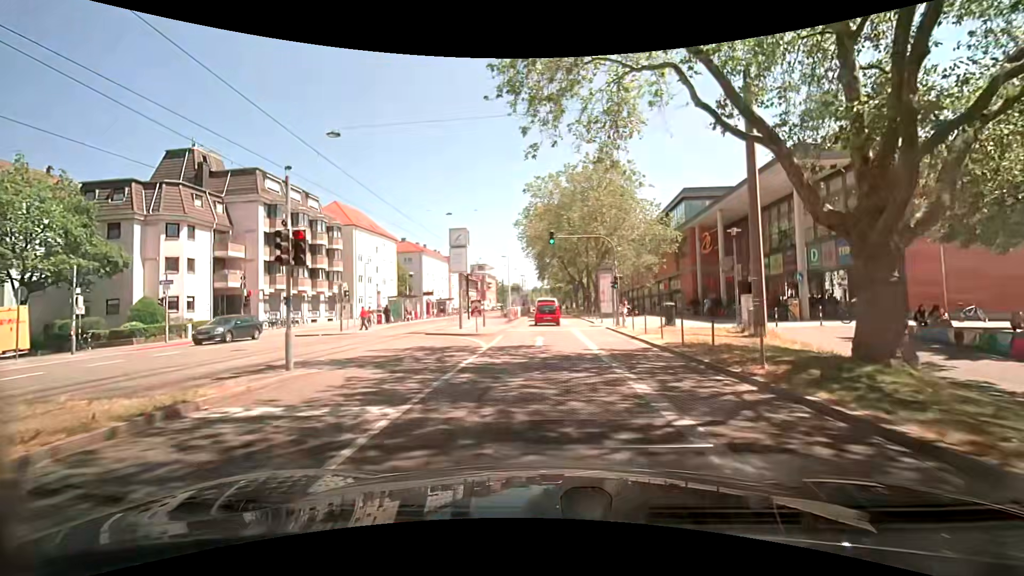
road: secondary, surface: asphalt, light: Day
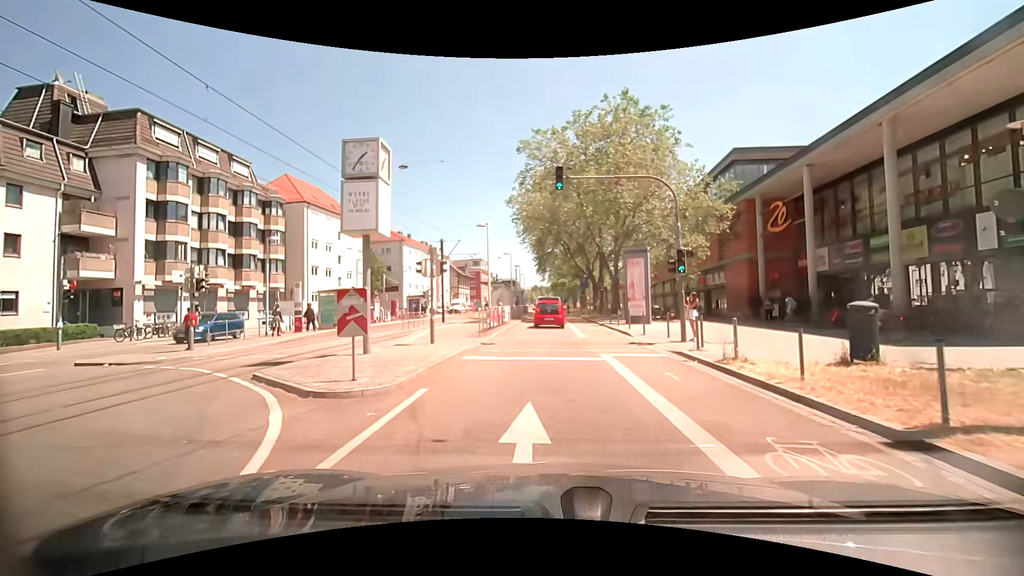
(-0.1, +14.4) m; -2°
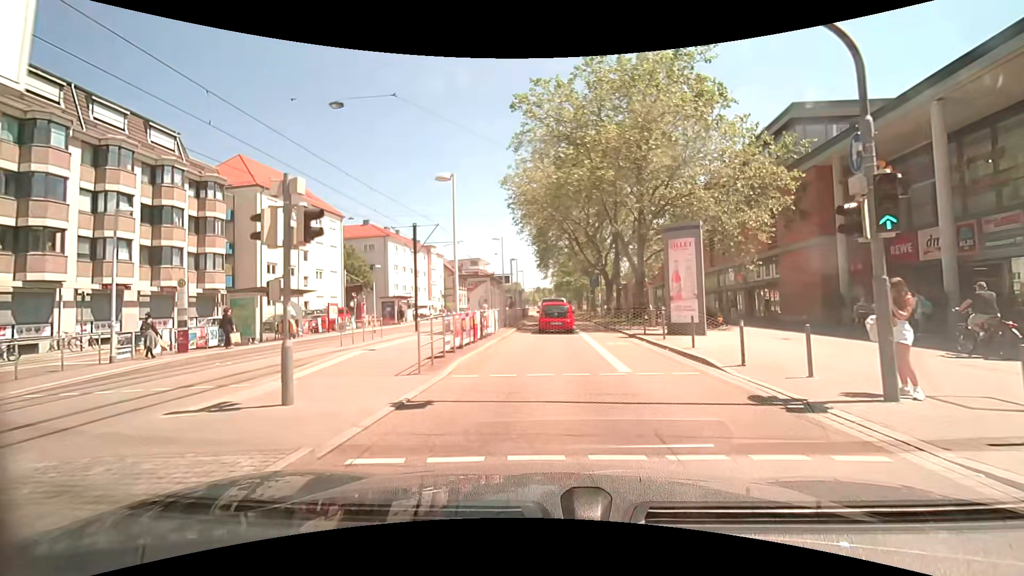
(+0.2, +9.5) m; +2°
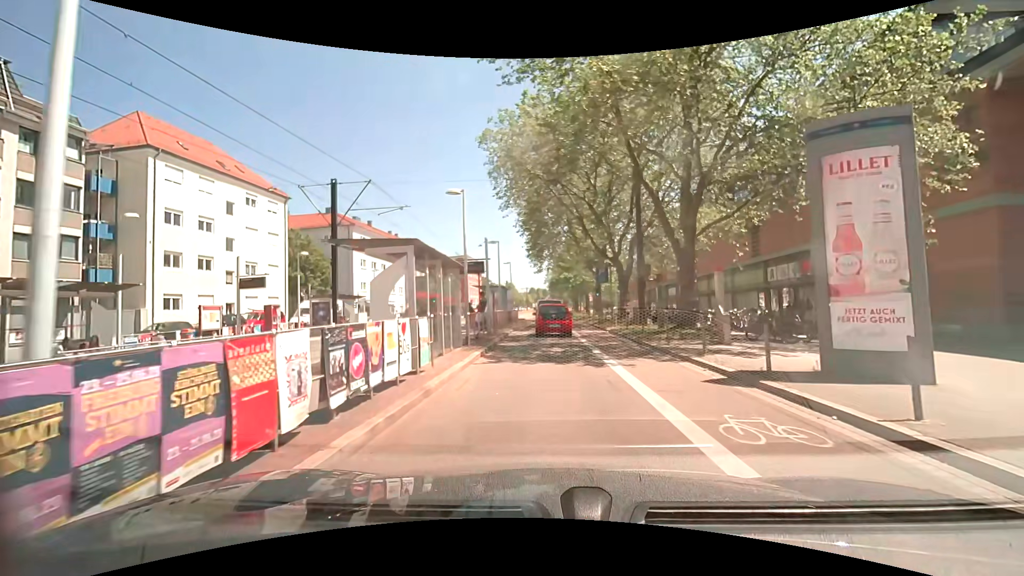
(-0.1, +12.0) m; 0°
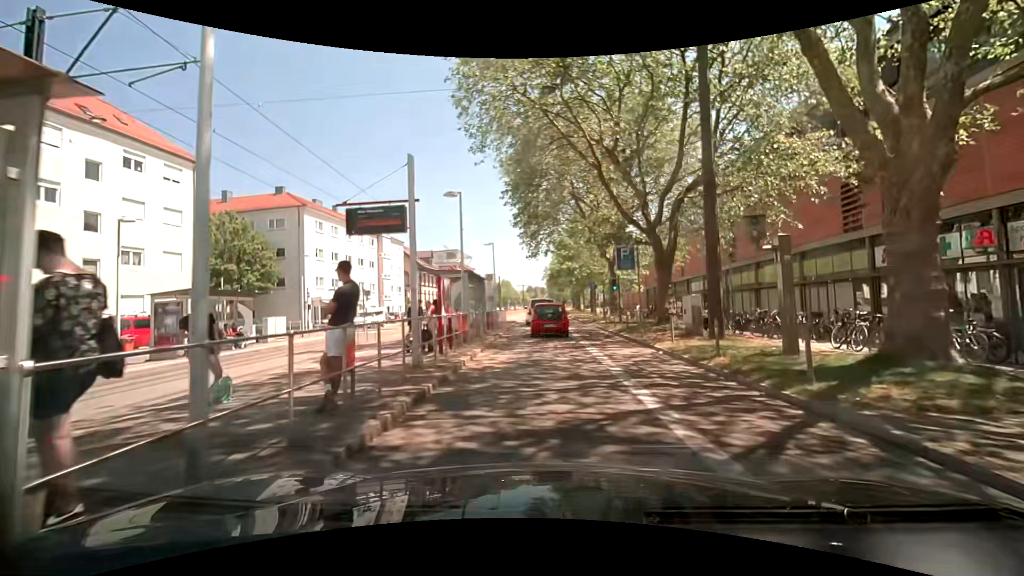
(0.0, +12.6) m; +1°
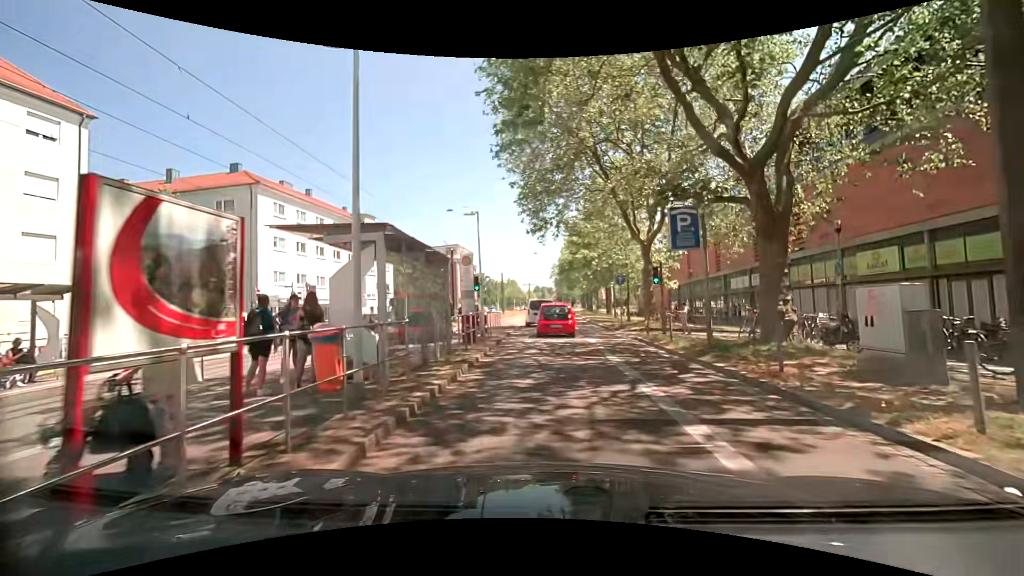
(-0.3, +10.2) m; -1°
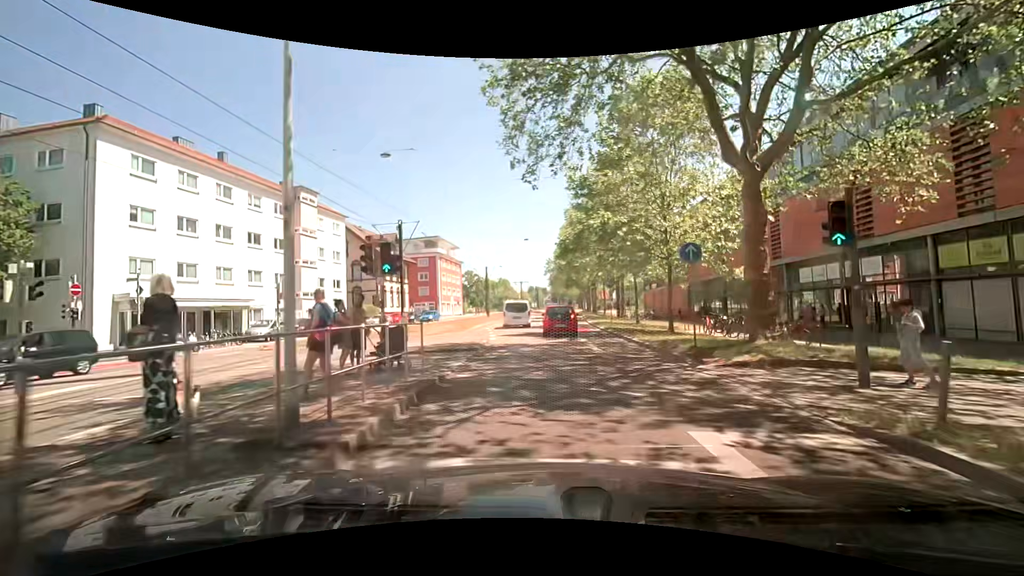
(0.0, +15.0) m; -2°
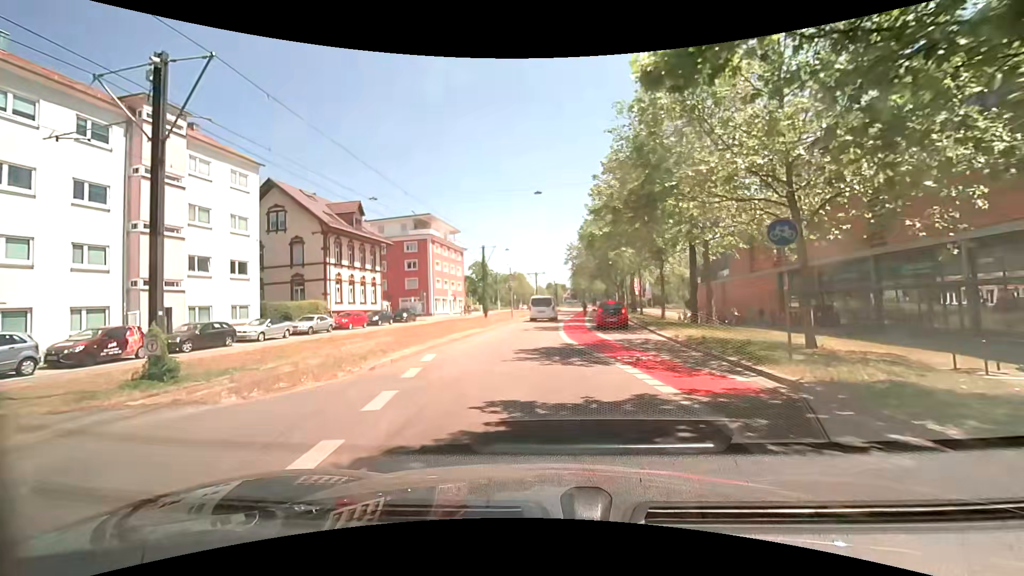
(+1.1, +20.9) m; +1°
(0, +10) (-1, +20) (-1, +30) (0, +40) (0, +50) (+1, +60) (+2, +70) (+3, +80) (+4, +90) (+4, +100) m
